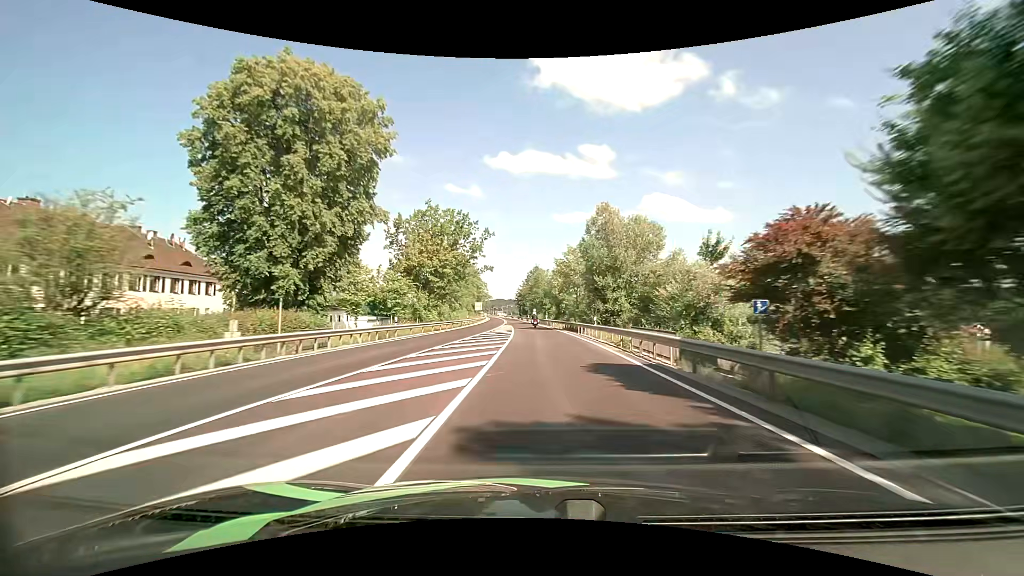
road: primary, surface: asphalt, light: Day
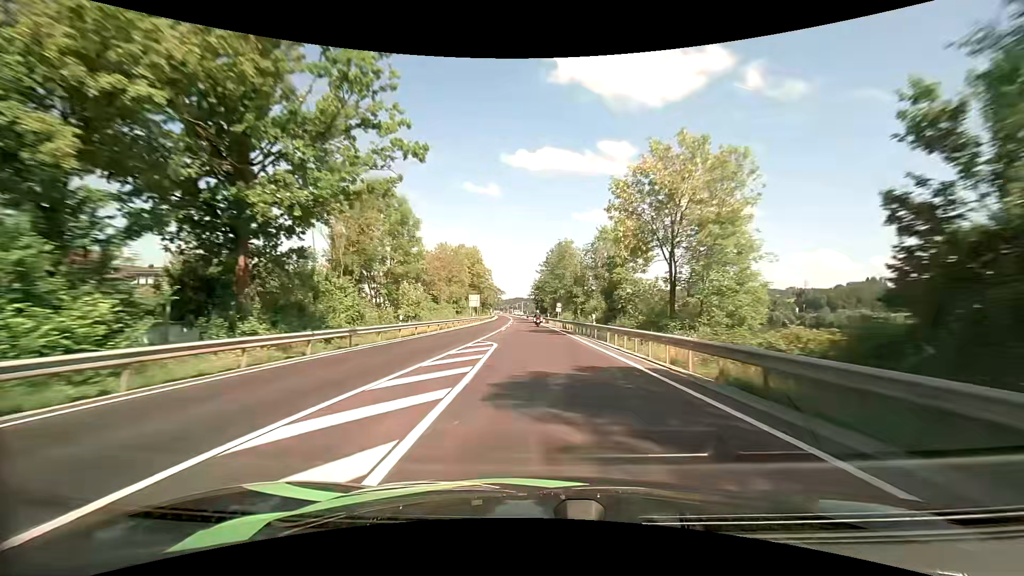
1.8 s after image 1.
(-0.7, +43.3) m; -2°
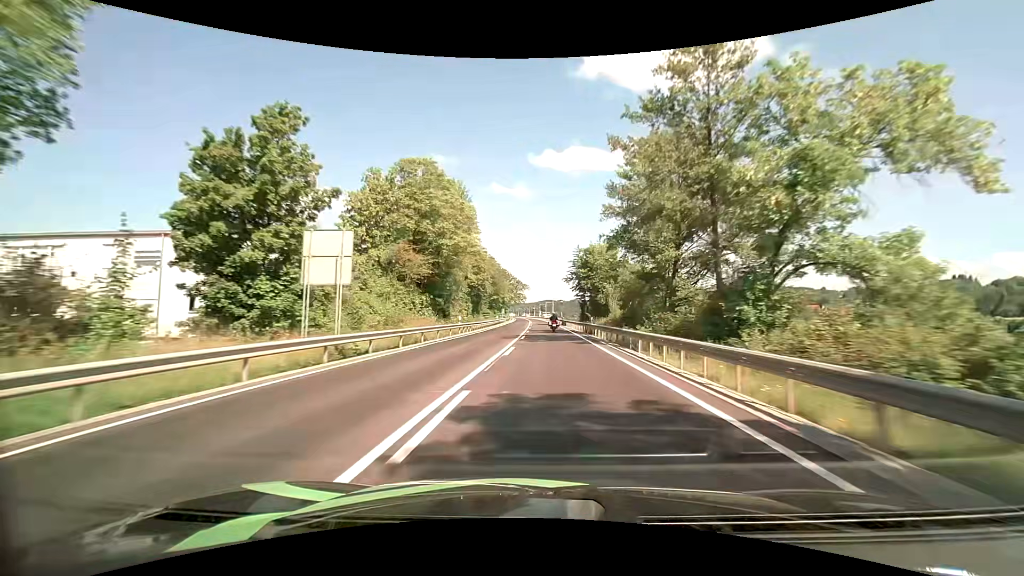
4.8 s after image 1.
(-2.2, +71.4) m; -4°
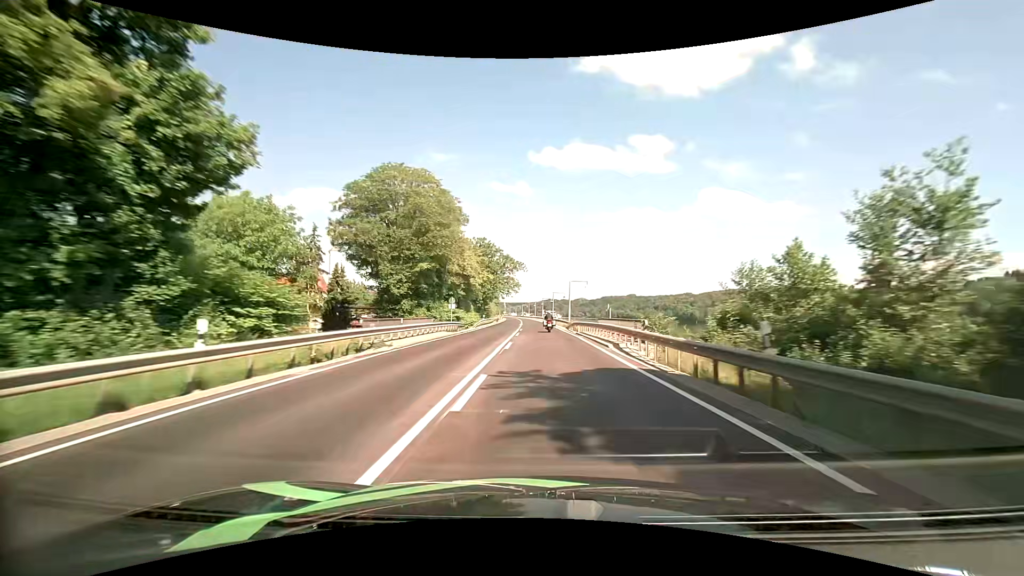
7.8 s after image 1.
(+0.4, +69.8) m; 0°
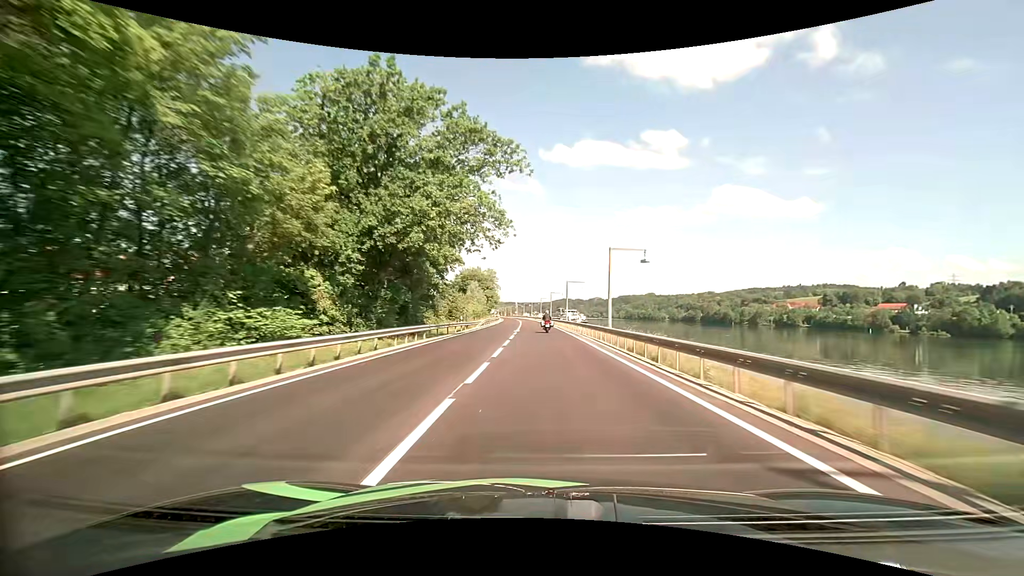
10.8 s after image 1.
(-0.8, +69.2) m; -1°
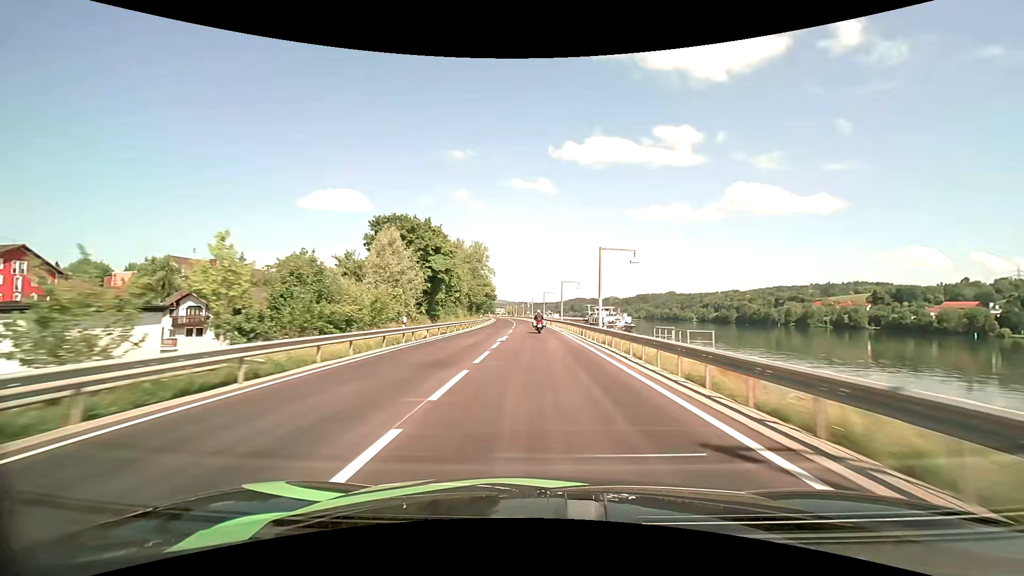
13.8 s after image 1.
(-0.7, +69.8) m; -1°
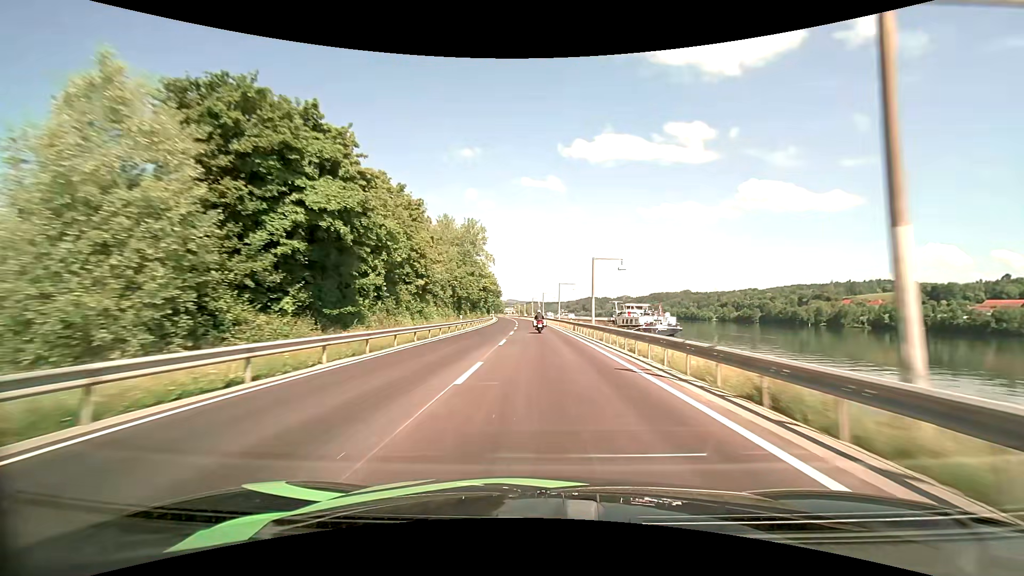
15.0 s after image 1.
(-0.4, +28.3) m; -1°
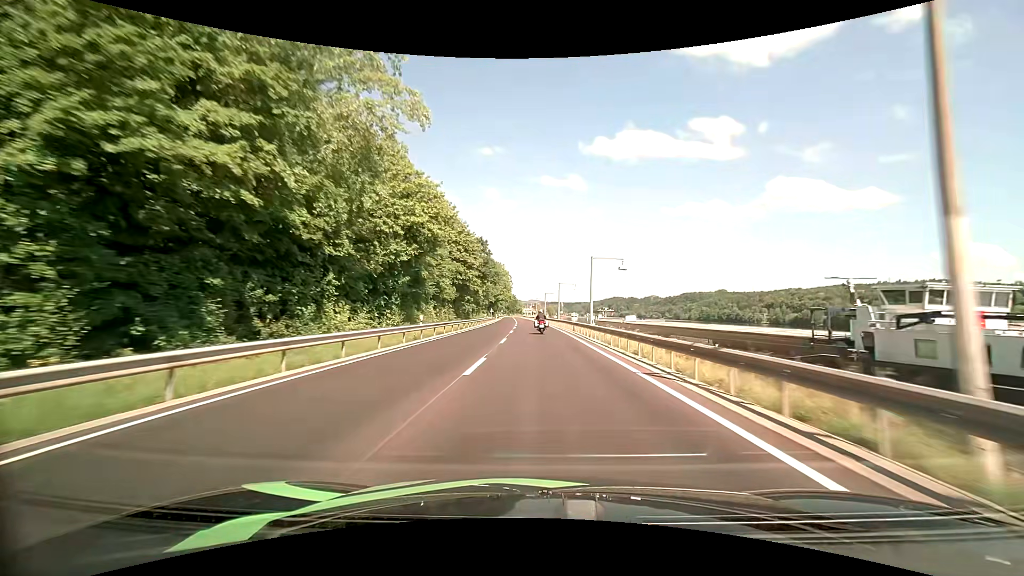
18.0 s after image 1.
(-1.3, +70.7) m; -3°
(0, +10) (0, +20) (0, +30) (0, +40) (-1, +50) (-1, +60) (-1, +70) (-2, +80) (-2, +90) (-3, +100) m
